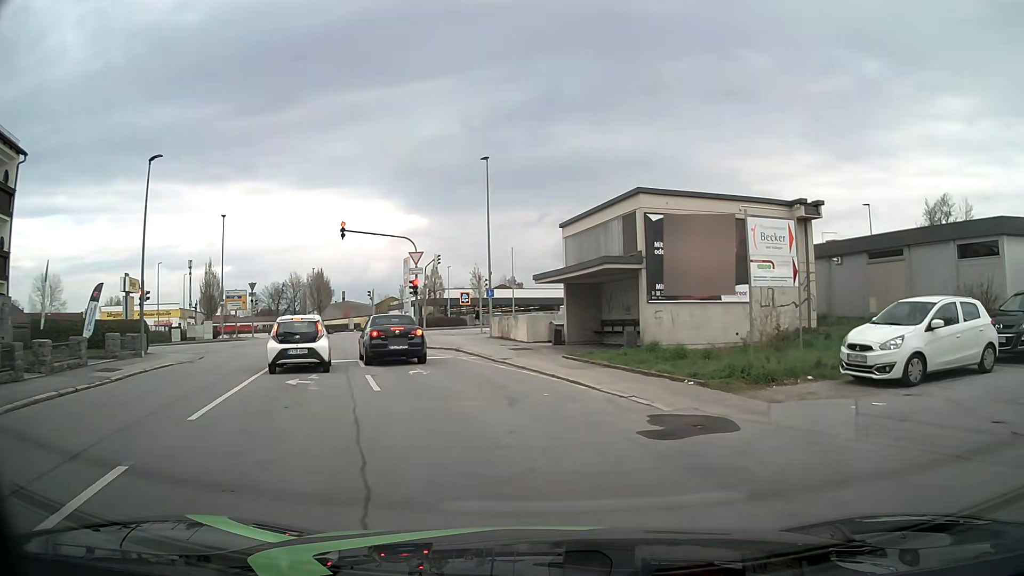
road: residential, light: Day
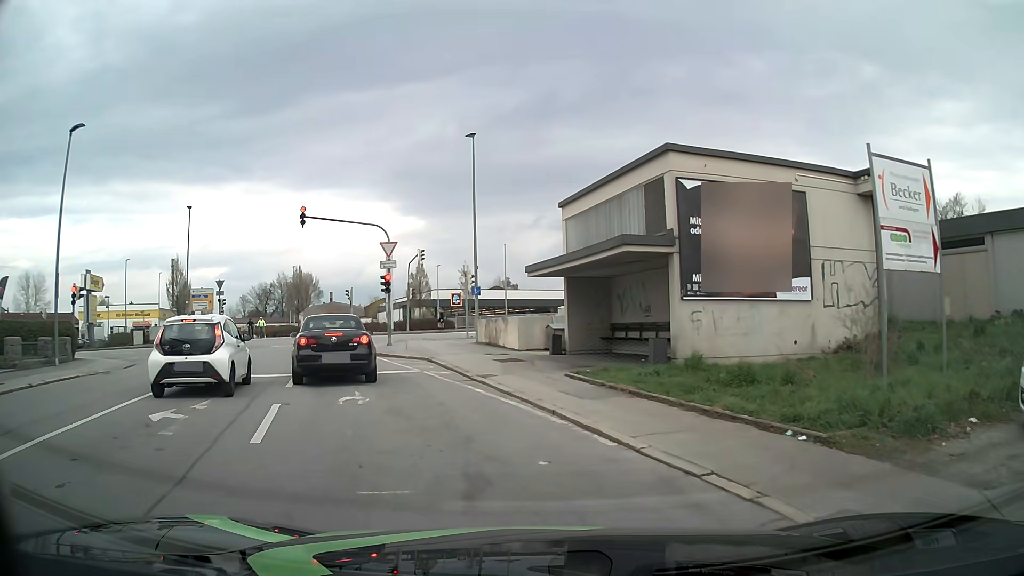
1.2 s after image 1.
(0.0, +5.4) m; 0°
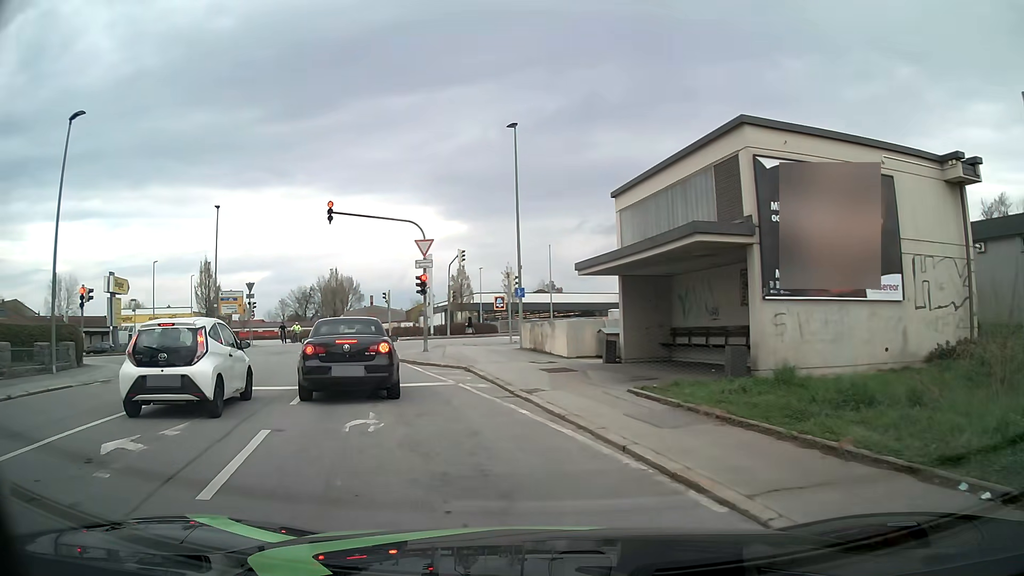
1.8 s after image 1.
(-0.1, +2.3) m; -5°
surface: asphalt
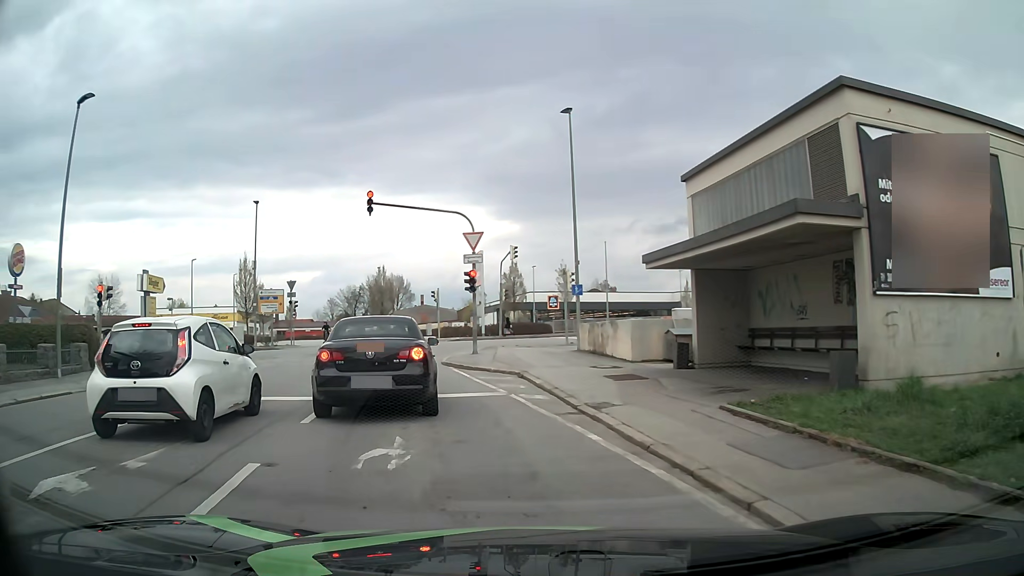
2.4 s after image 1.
(-0.1, +2.2) m; -6°
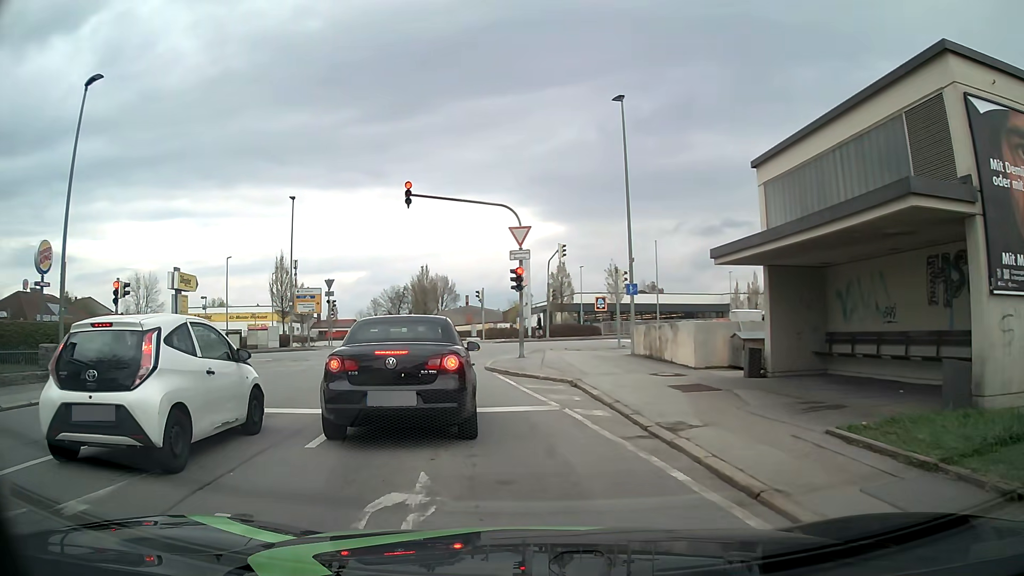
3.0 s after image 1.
(0.0, +1.8) m; -3°
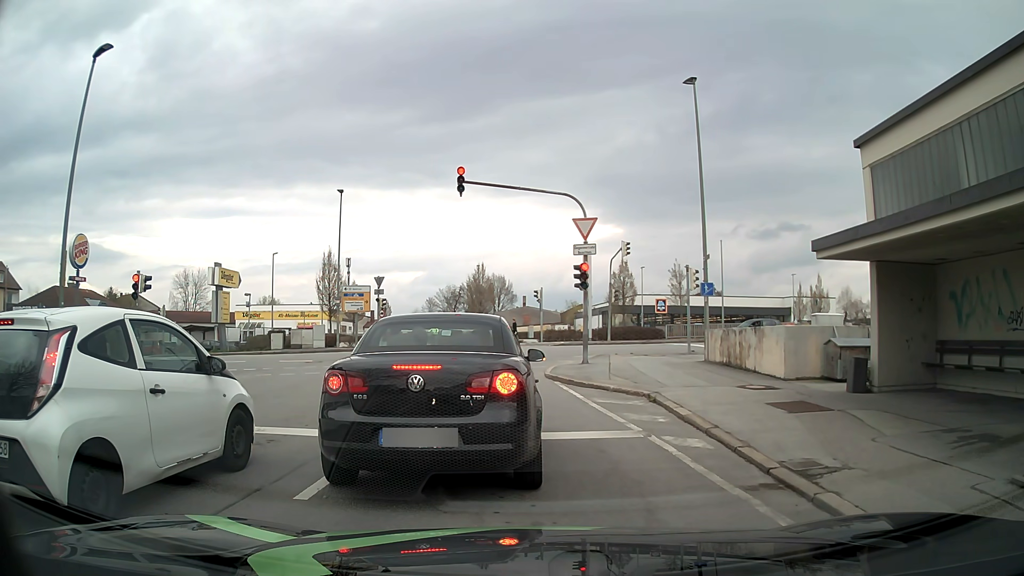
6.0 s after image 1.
(-0.1, +2.2) m; -3°
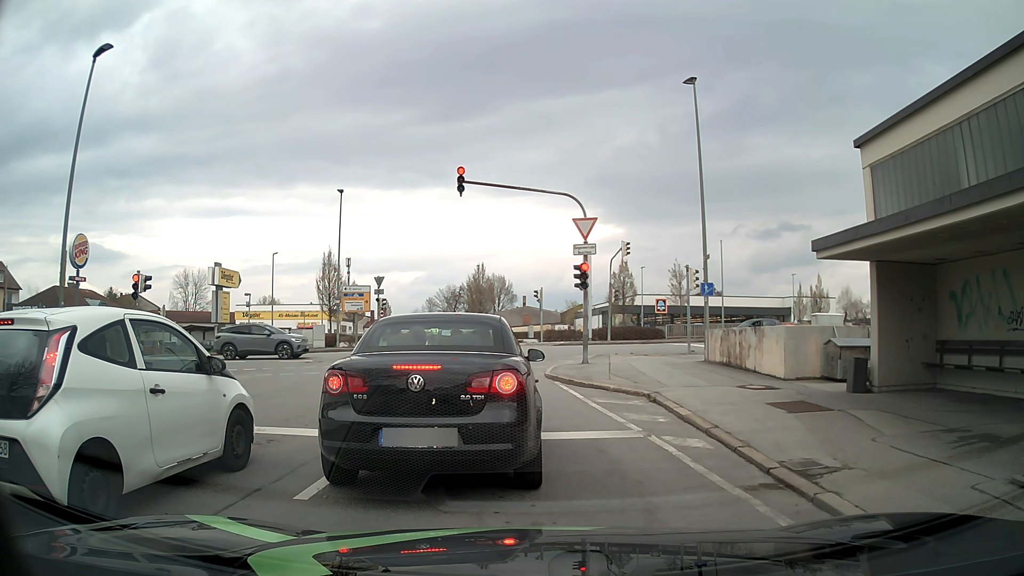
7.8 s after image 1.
(0.0, 0.0) m; 0°
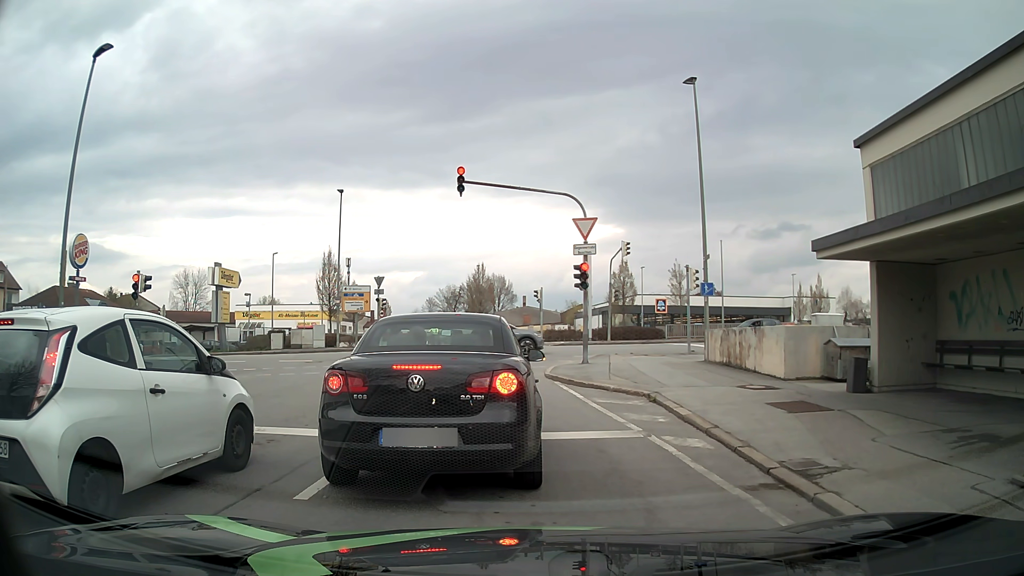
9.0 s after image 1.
(0.0, 0.0) m; 0°
(-1, +10) (-2, +20) (0, +29) (+9, +33) (+19, +35) (+29, +36) (+39, +37) (+49, +37) (+59, +38) (+69, +38) m
